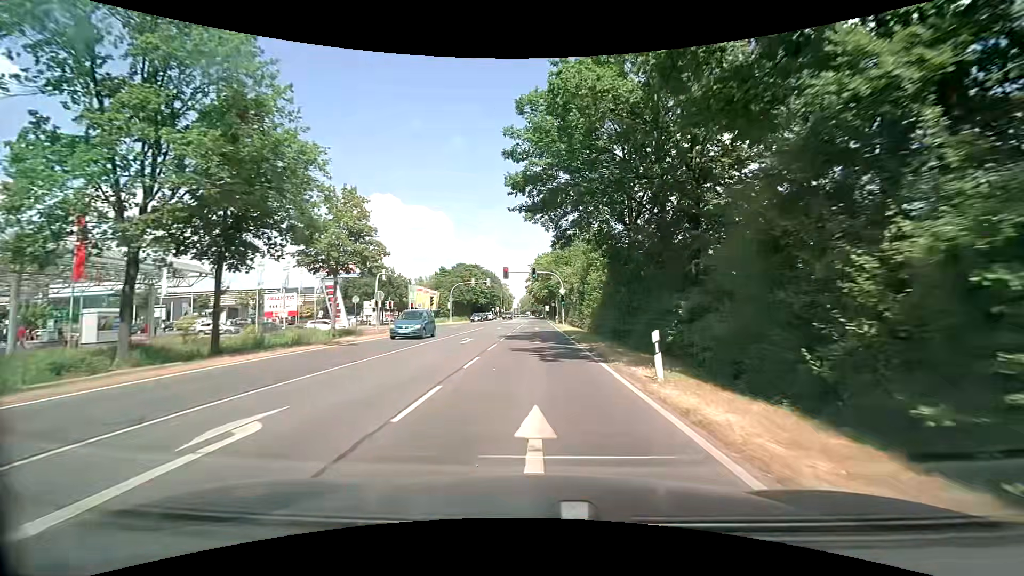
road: secondary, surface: asphalt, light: Day
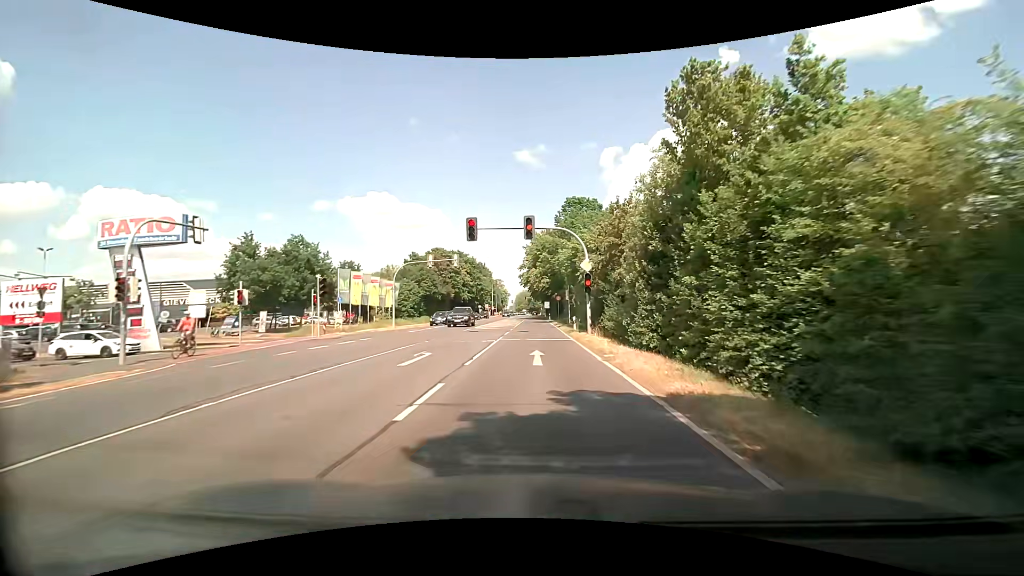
(+0.1, +30.1) m; 0°
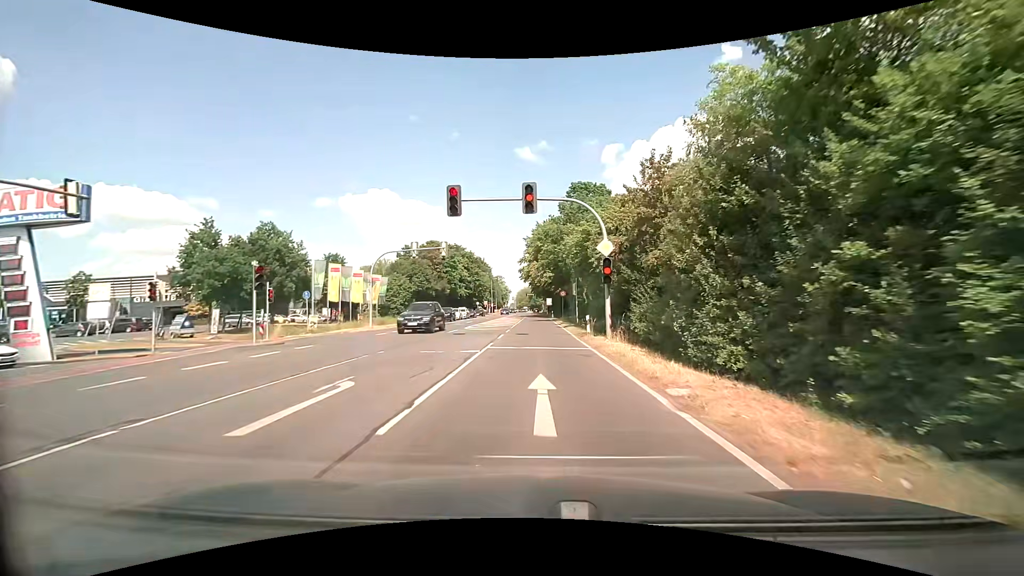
(0.0, +6.8) m; -1°
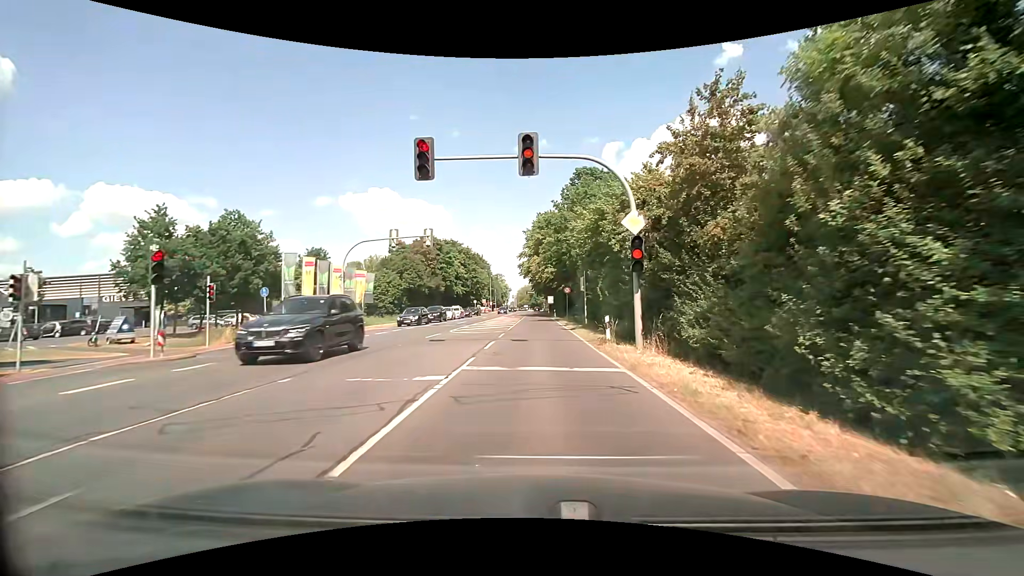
(0.0, +5.9) m; 0°
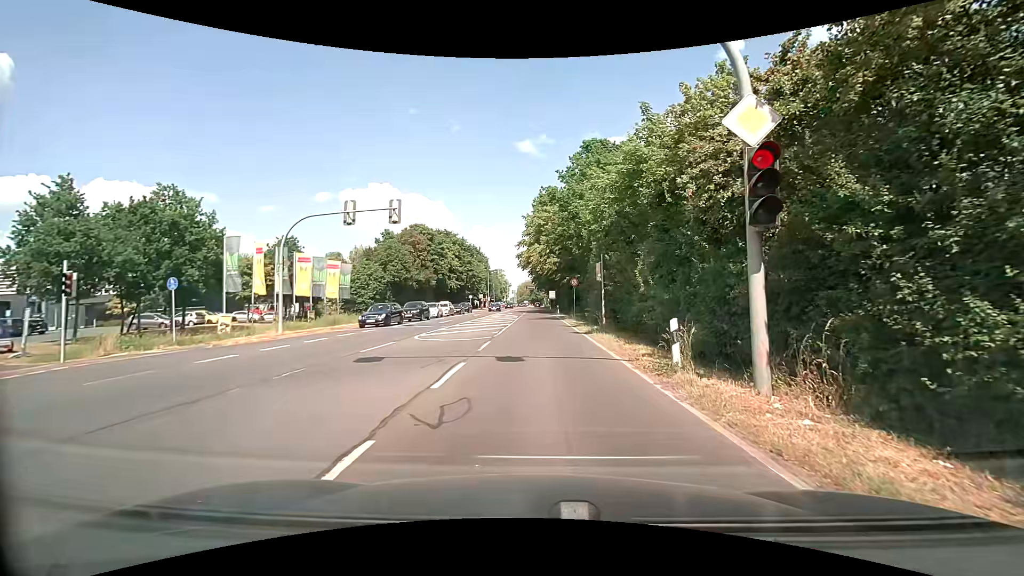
(0.0, +7.5) m; -1°
